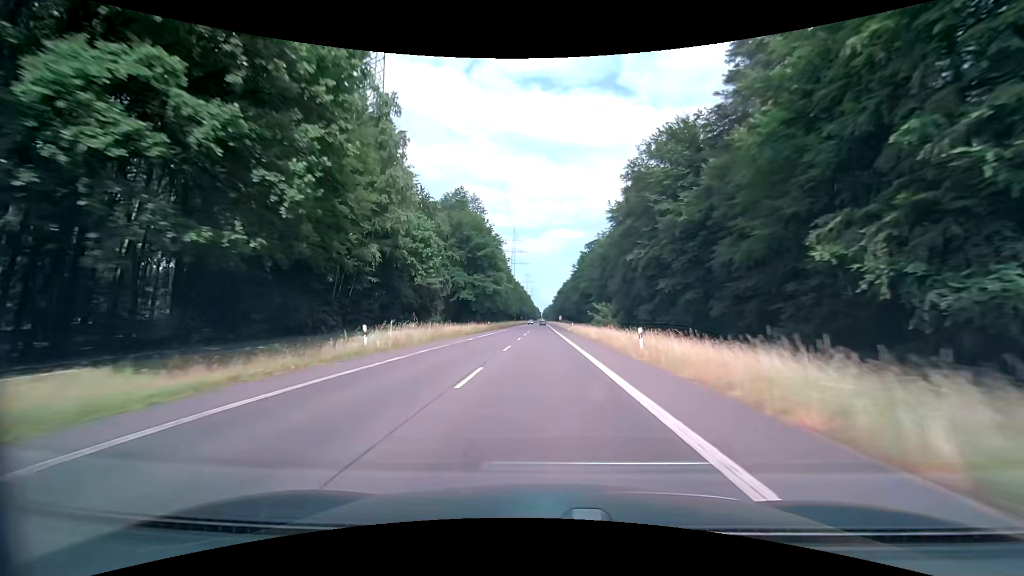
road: secondary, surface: asphalt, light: Day
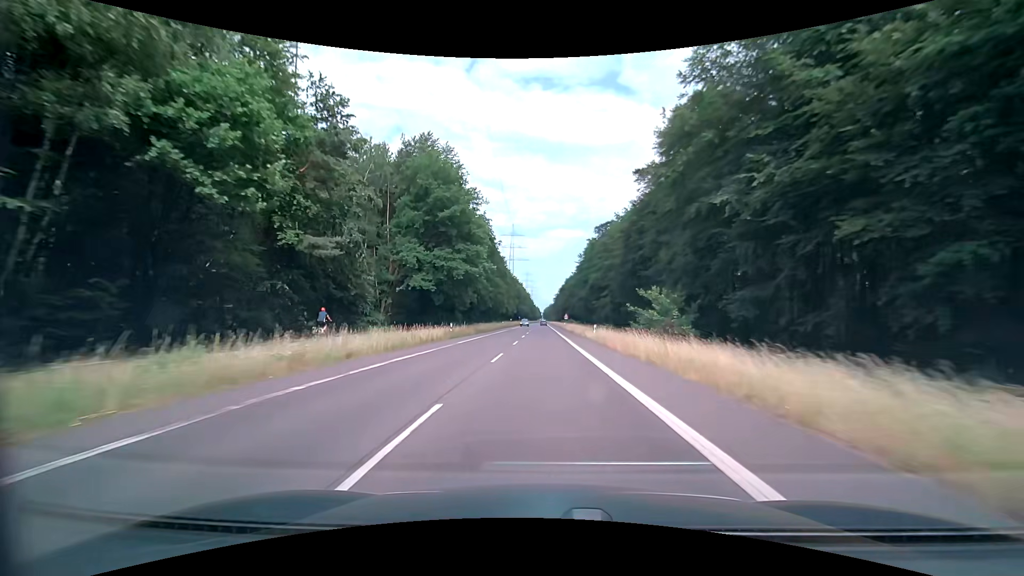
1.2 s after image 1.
(+0.1, +29.8) m; 0°
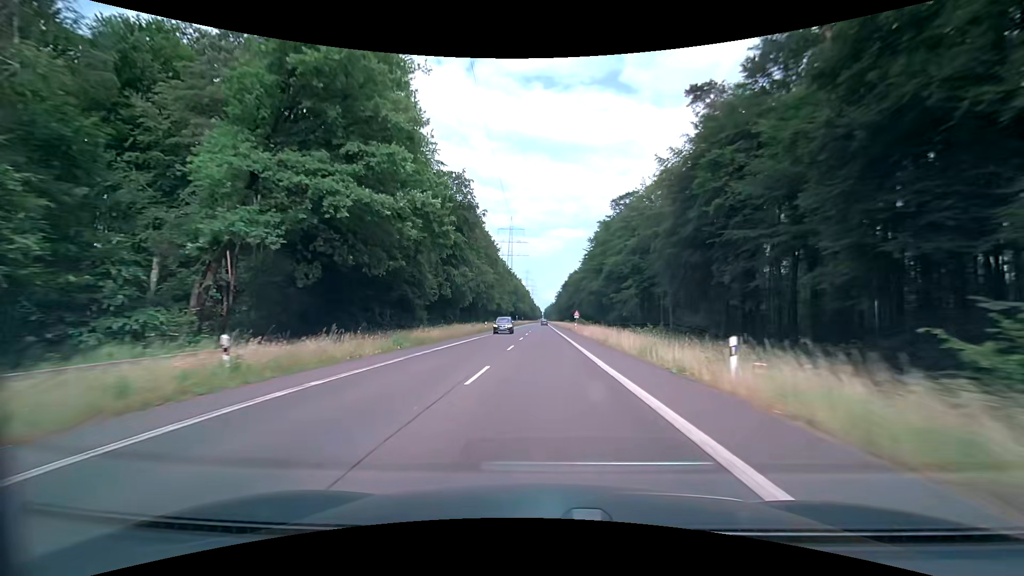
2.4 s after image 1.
(+0.2, +29.7) m; 0°
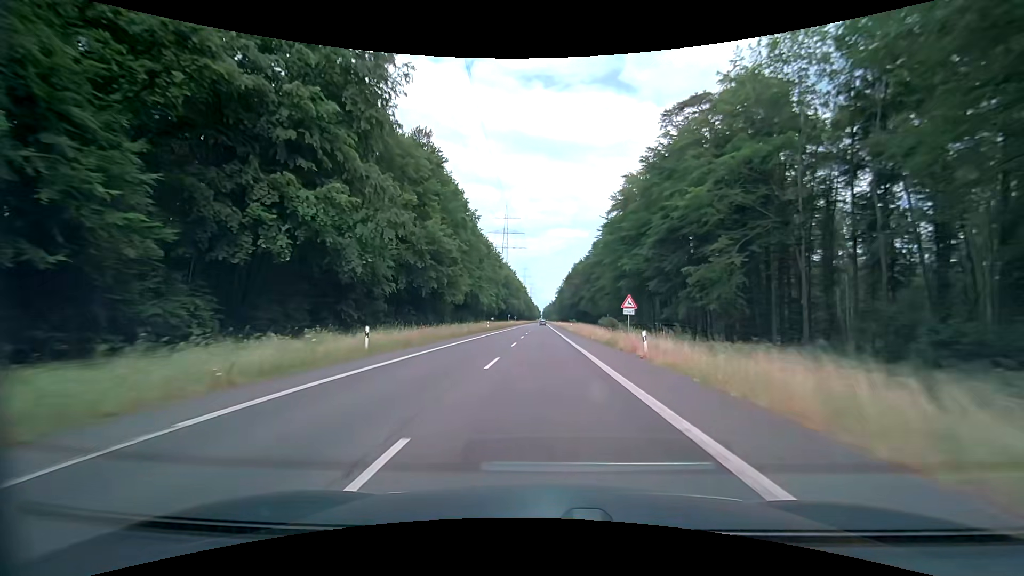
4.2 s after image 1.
(+0.1, +44.5) m; 0°
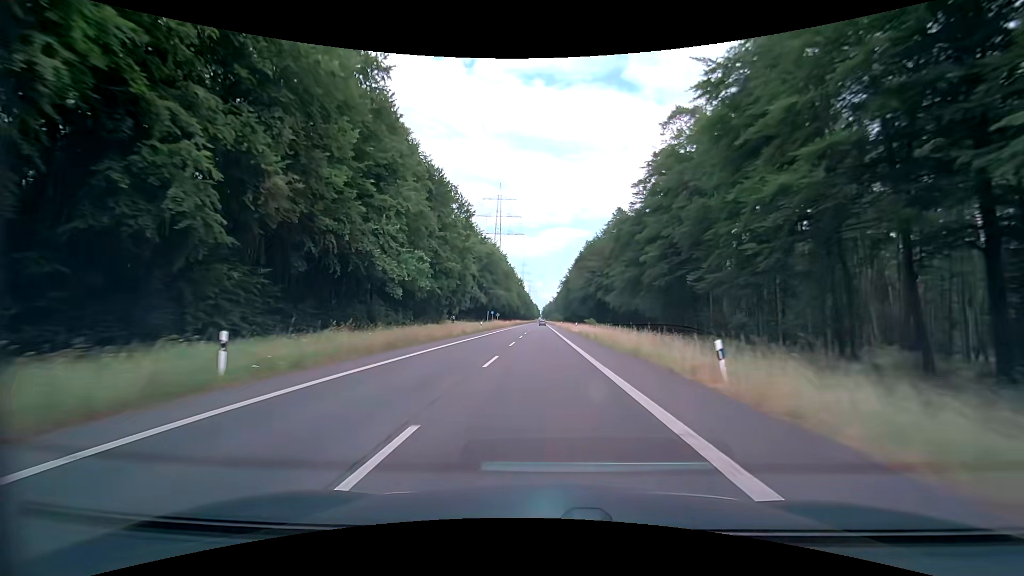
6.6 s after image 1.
(-0.1, +59.2) m; -1°
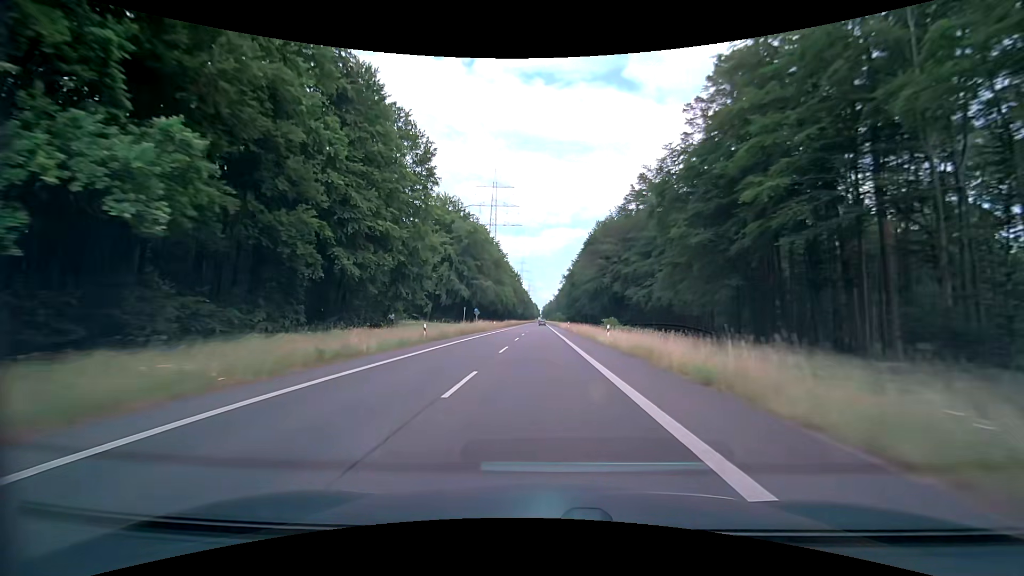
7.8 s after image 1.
(+0.3, +29.6) m; +1°
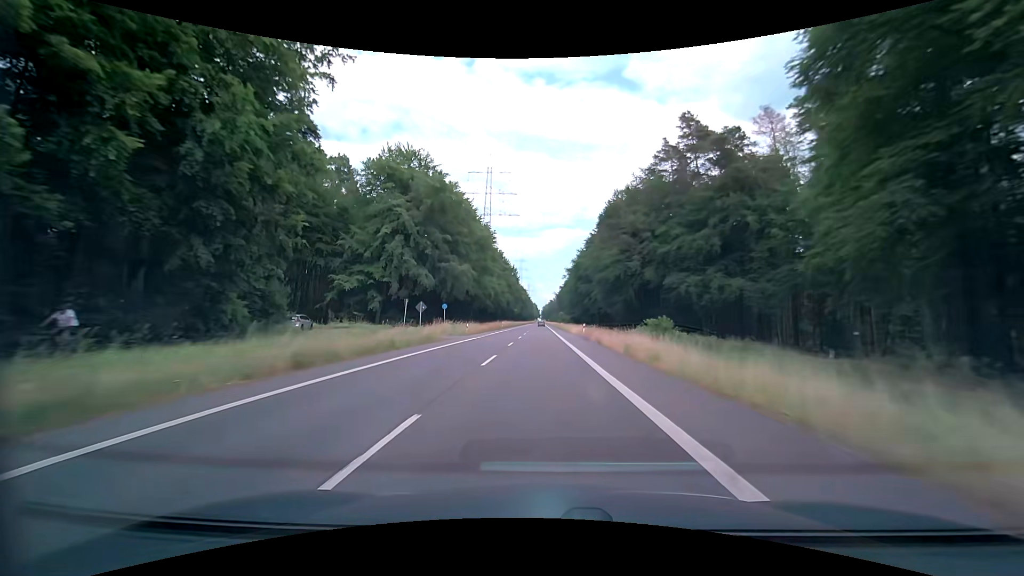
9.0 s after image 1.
(0.0, +29.6) m; 0°
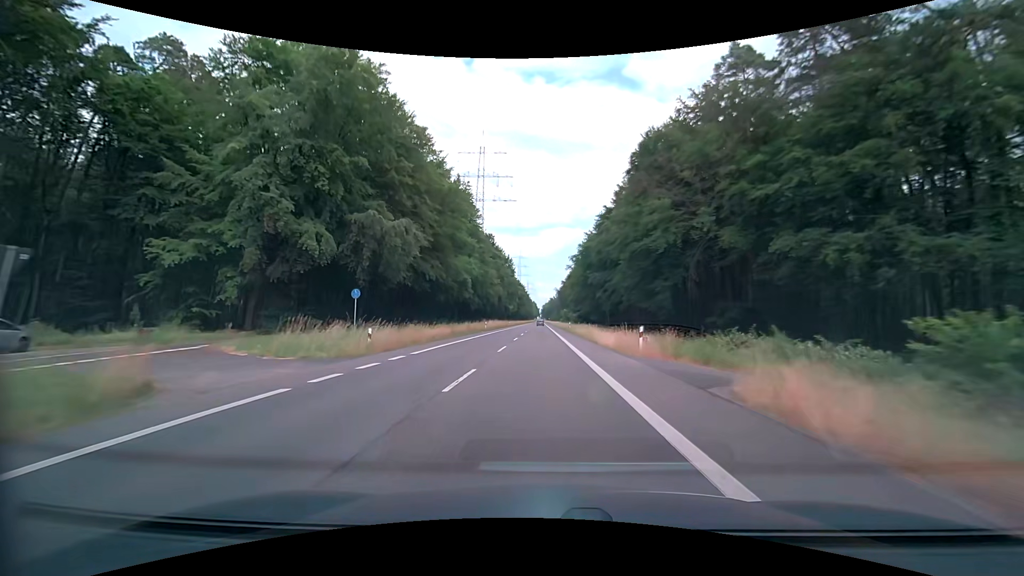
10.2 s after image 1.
(0.0, +29.5) m; +1°
(0, +10) (0, +20) (0, +30) (-1, +40) (-1, +50) (-1, +60) (-1, +70) (-1, +80) (-1, +90) (-2, +100) m
